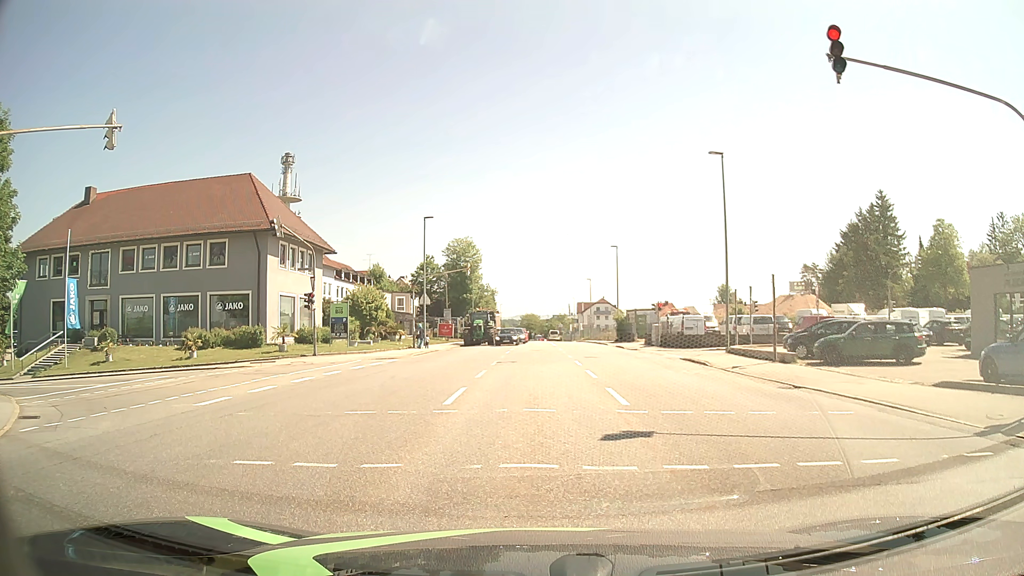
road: tertiary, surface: asphalt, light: Day
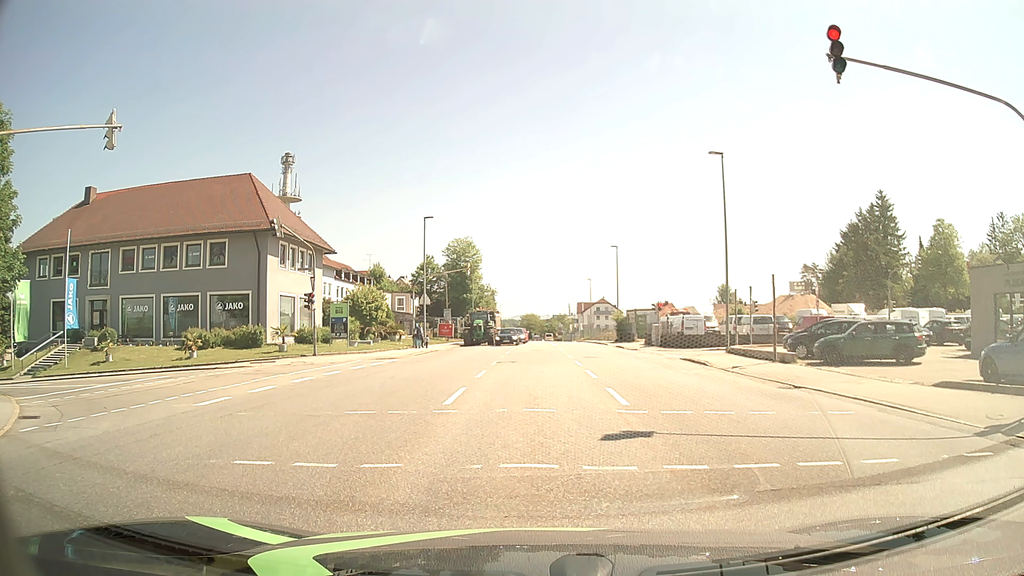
(0.0, 0.0) m; 0°
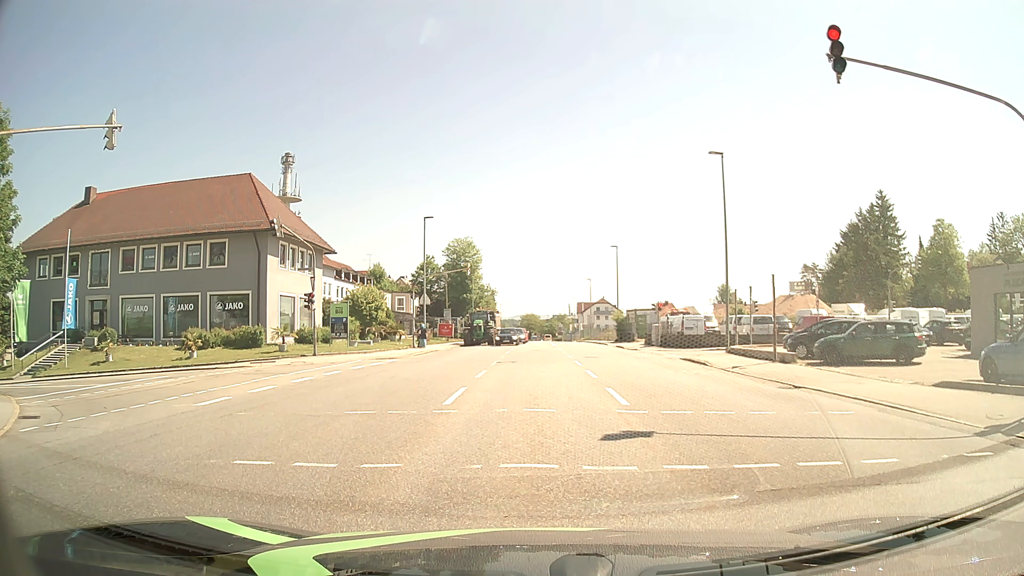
(0.0, 0.0) m; 0°
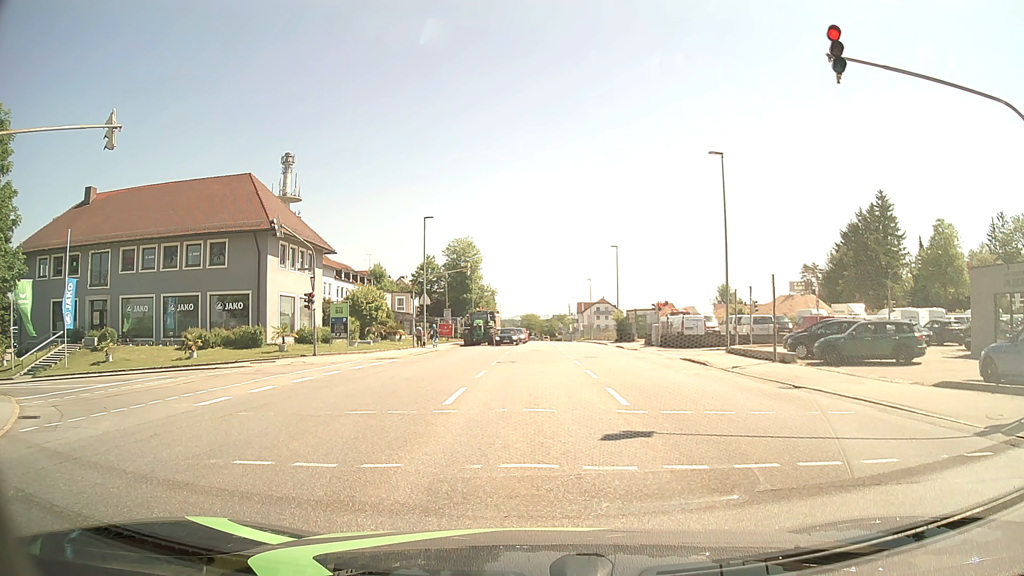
(0.0, 0.0) m; 0°
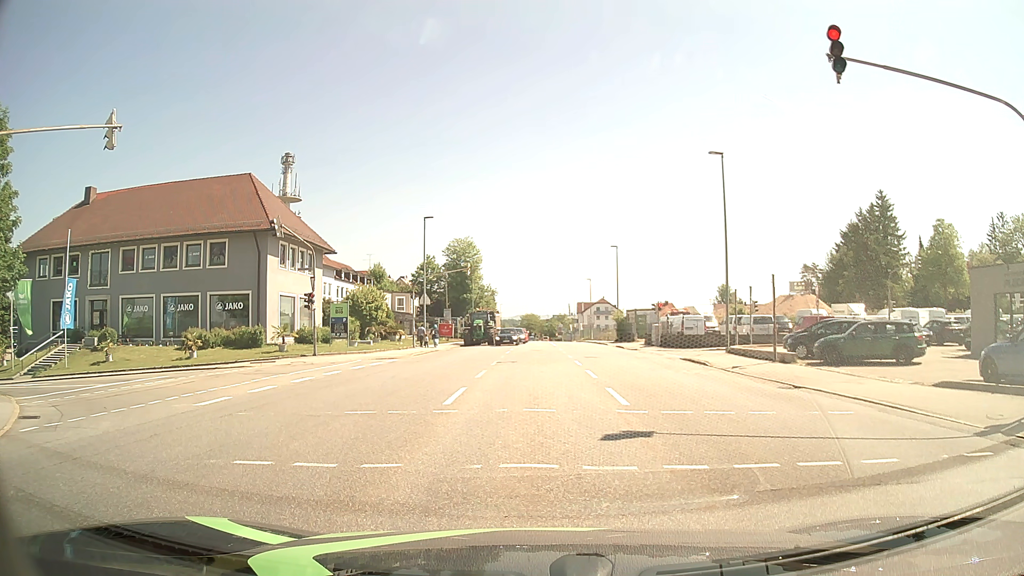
(0.0, 0.0) m; 0°
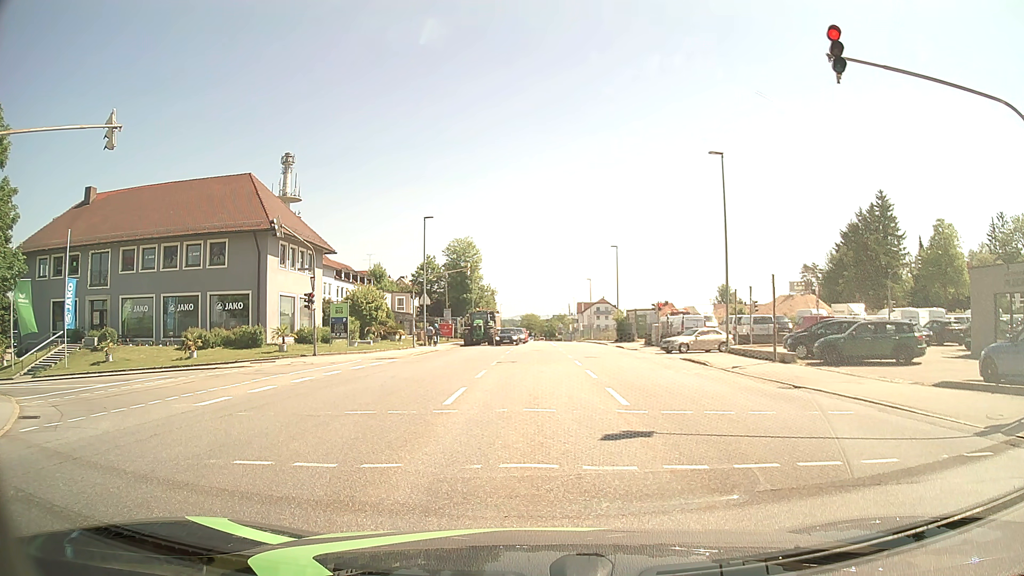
(0.0, 0.0) m; 0°
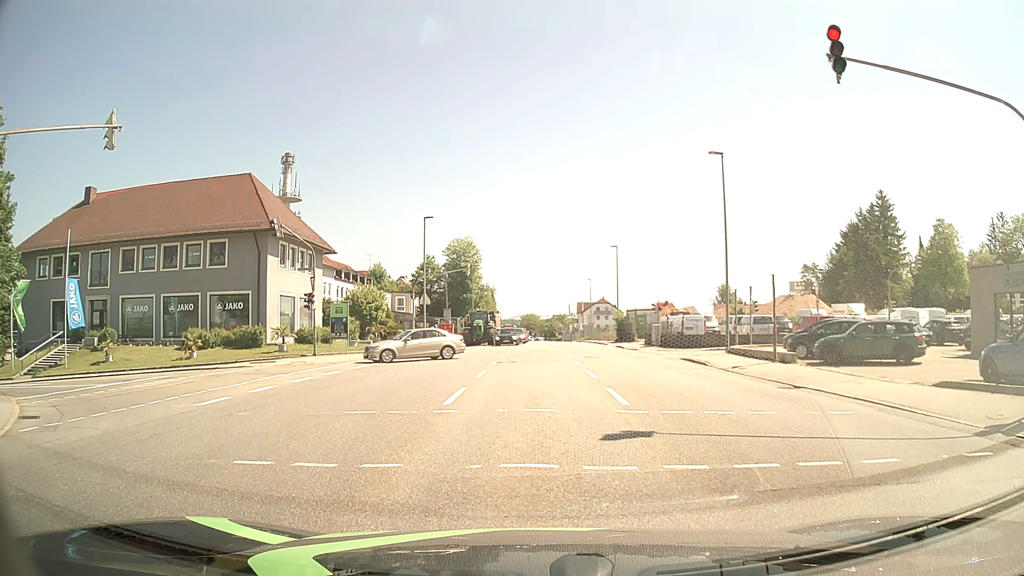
(0.0, 0.0) m; 0°
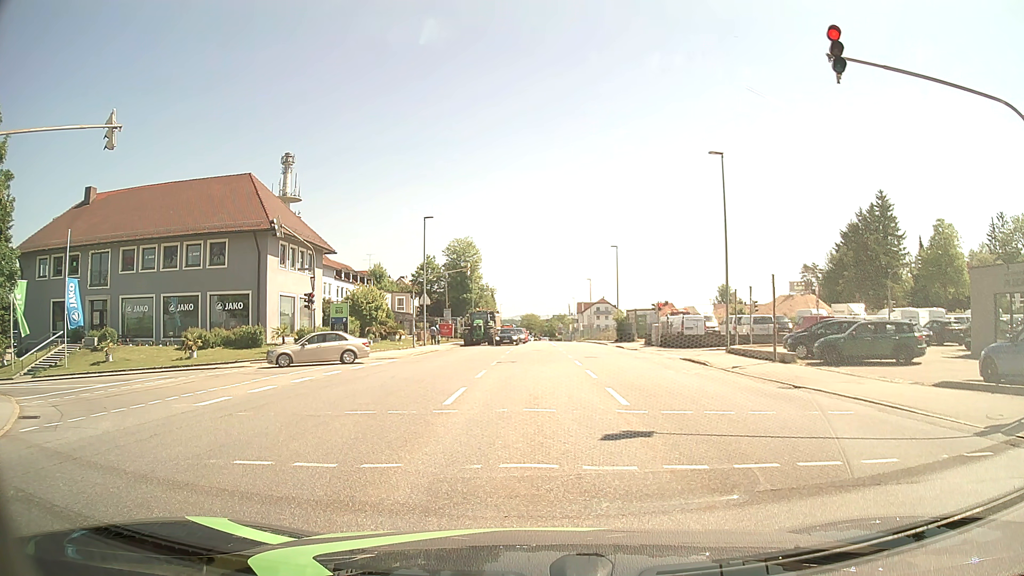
(0.0, 0.0) m; 0°
